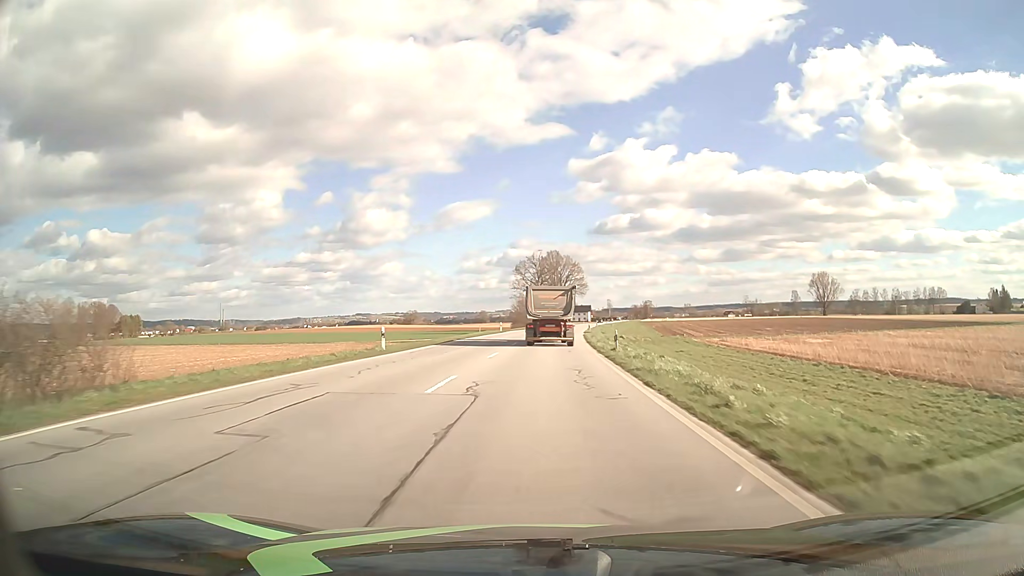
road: primary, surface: asphalt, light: Day
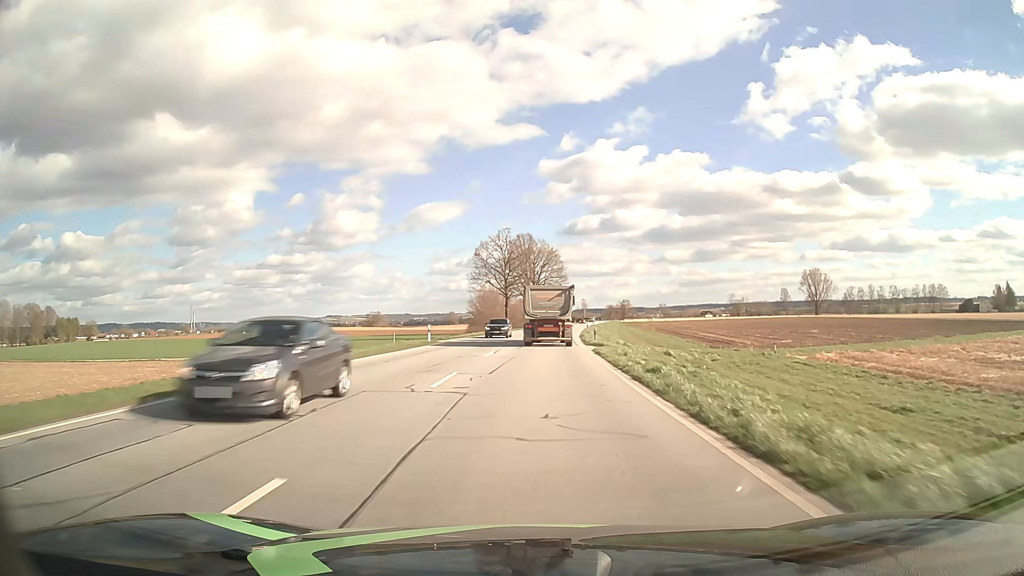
(+0.8, +35.2) m; +2°
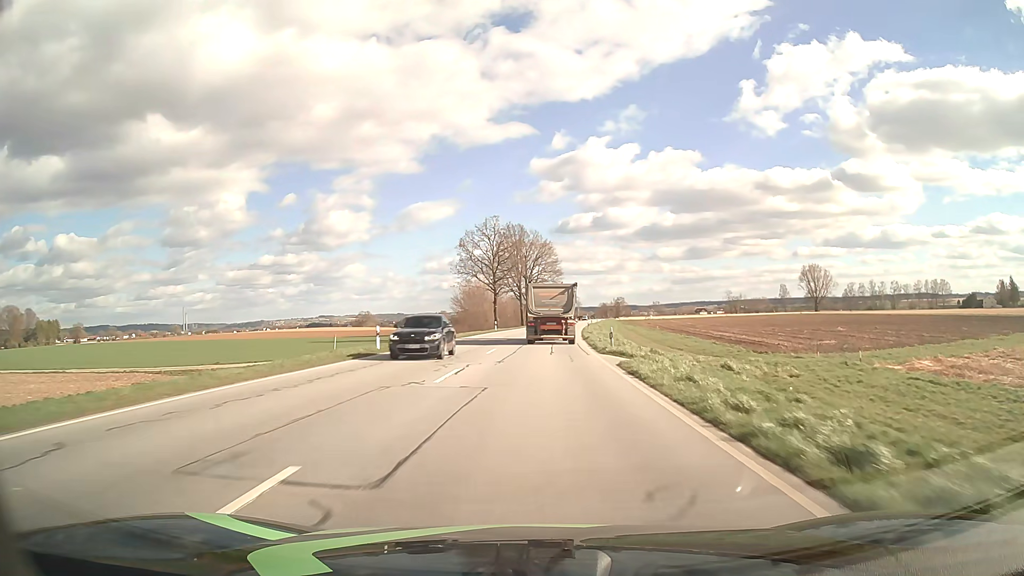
(+0.1, +11.7) m; +1°
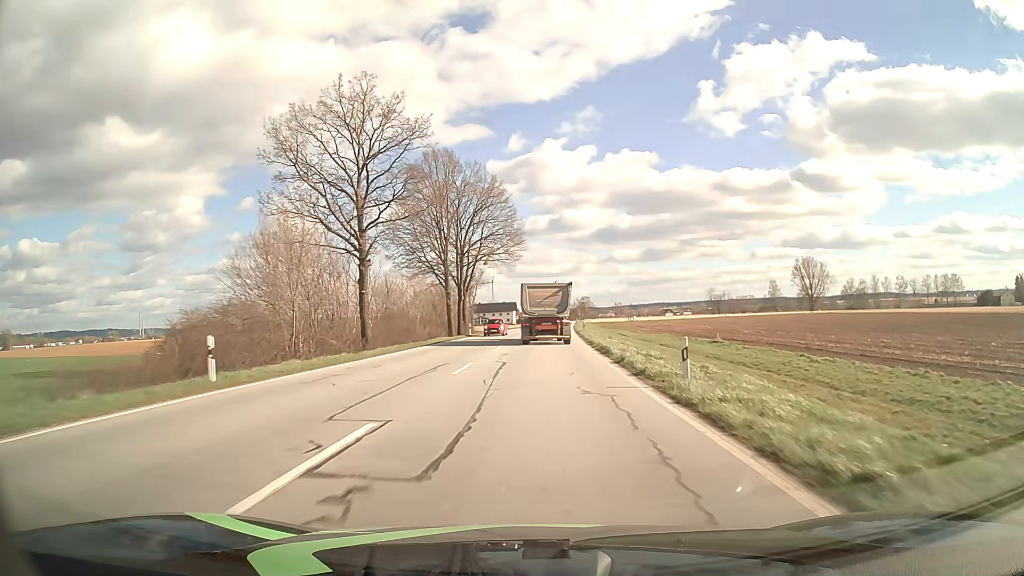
(+1.8, +58.2) m; +4°
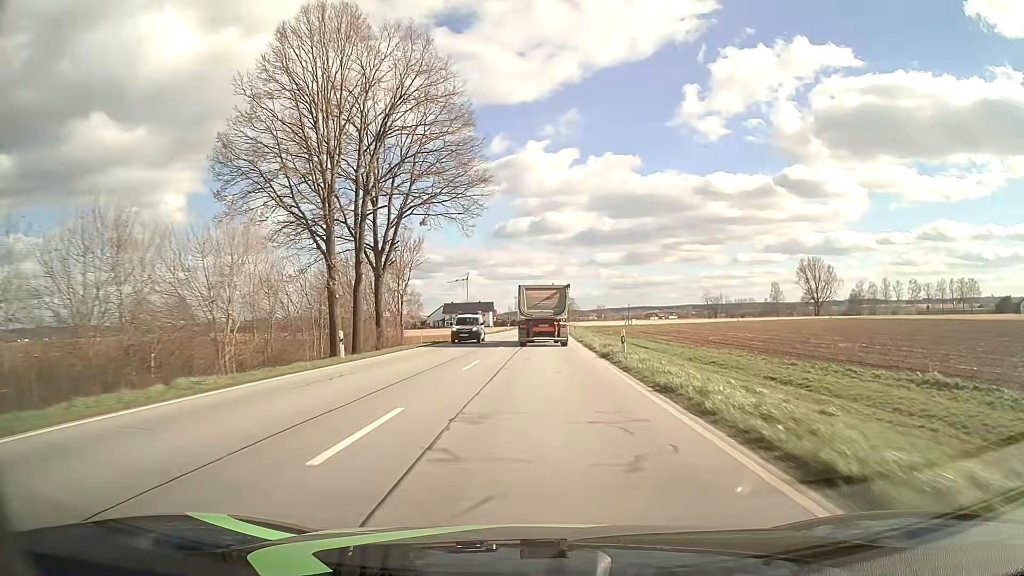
(+0.5, +34.7) m; +2°
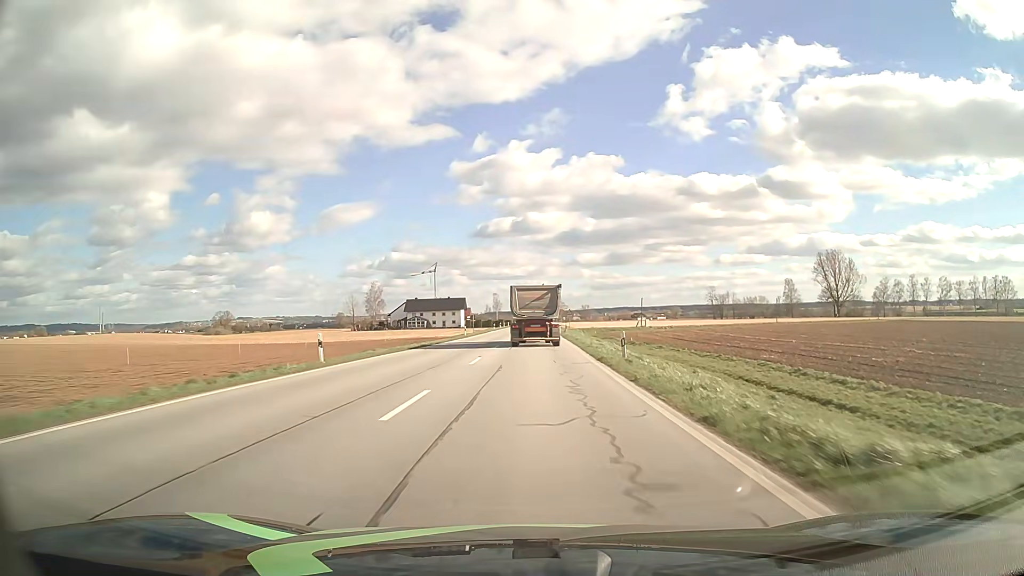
(+0.6, +46.0) m; +1°
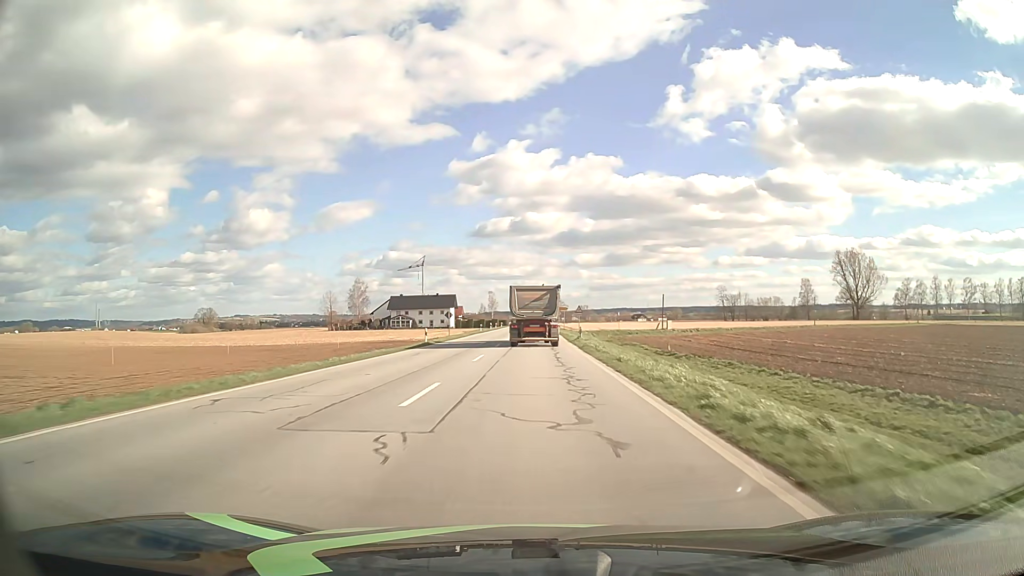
(+0.1, +22.9) m; 0°
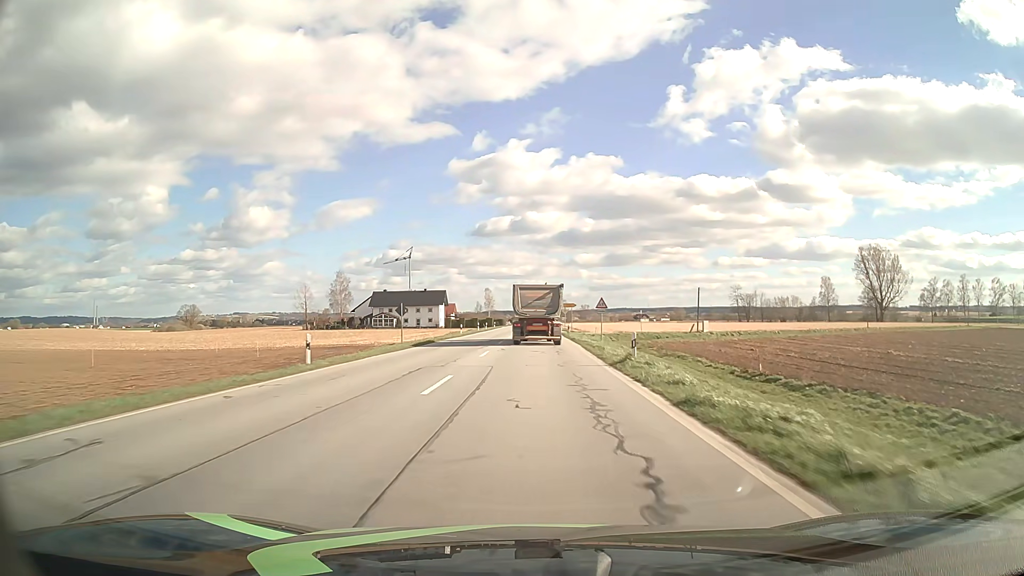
(0.0, +22.9) m; 0°
